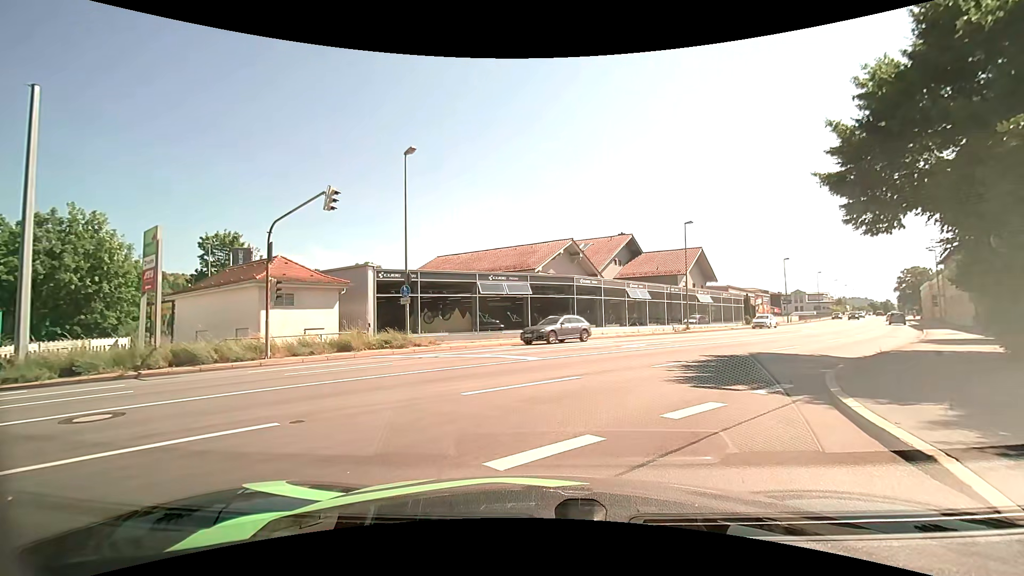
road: tertiary_link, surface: asphalt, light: Day
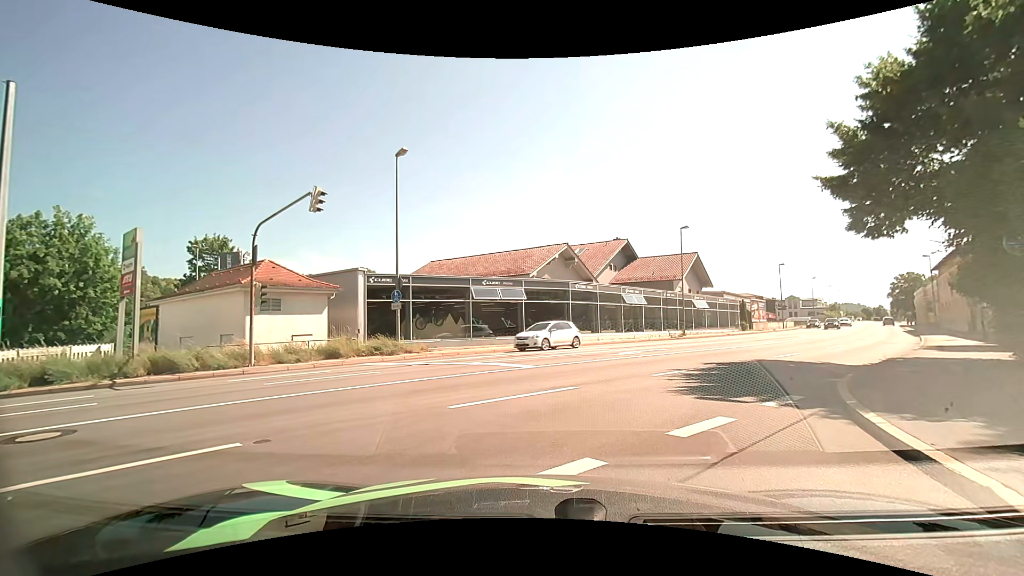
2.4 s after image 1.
(0.0, +0.7) m; 0°
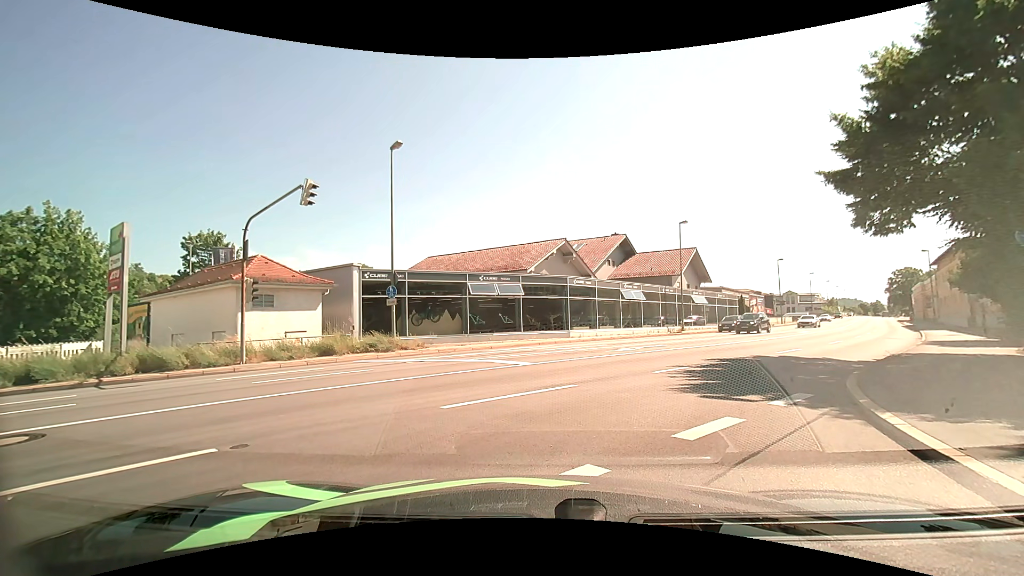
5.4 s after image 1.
(0.0, +0.5) m; 0°
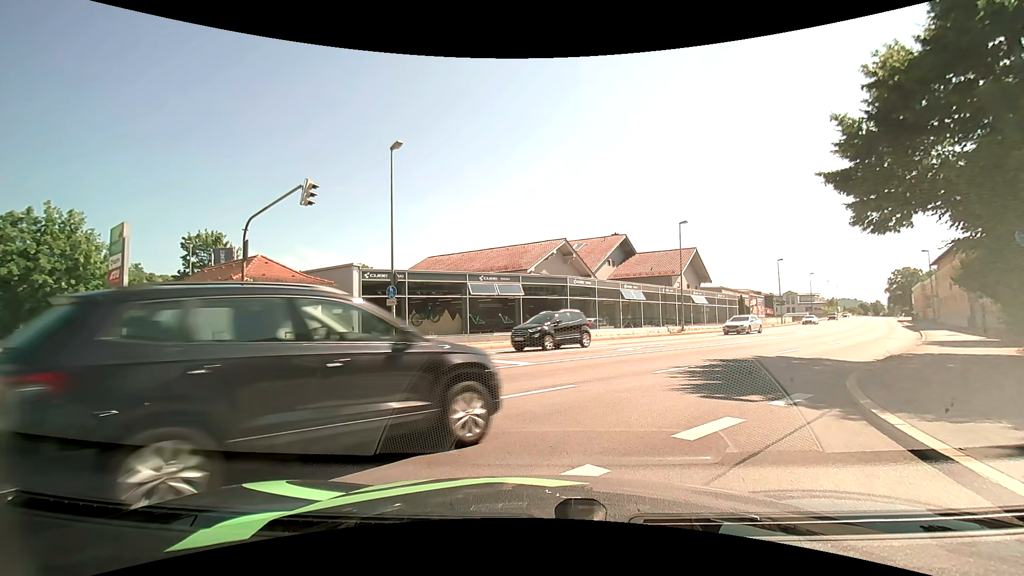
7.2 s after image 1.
(0.0, 0.0) m; 0°
